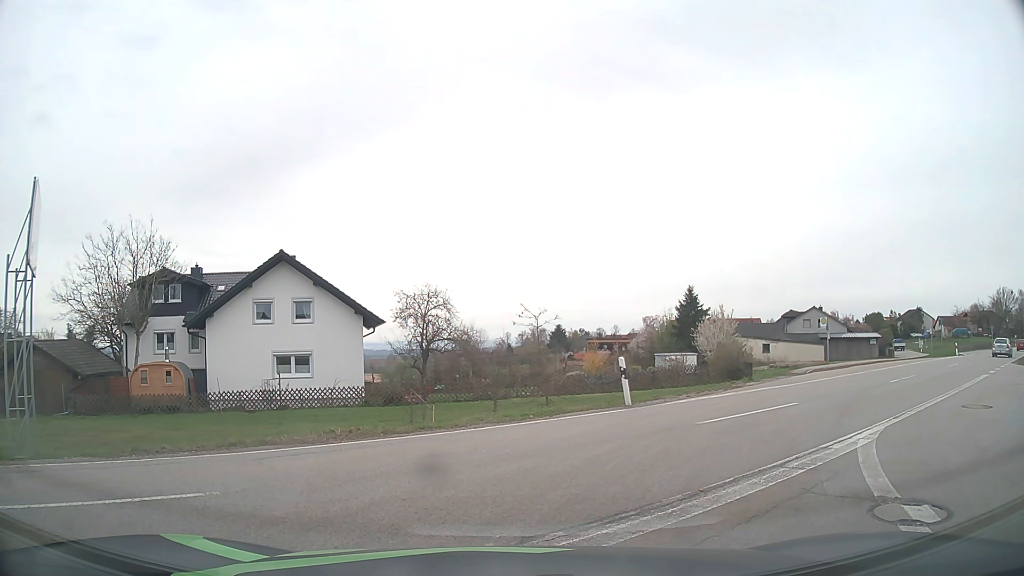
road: secondary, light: Day
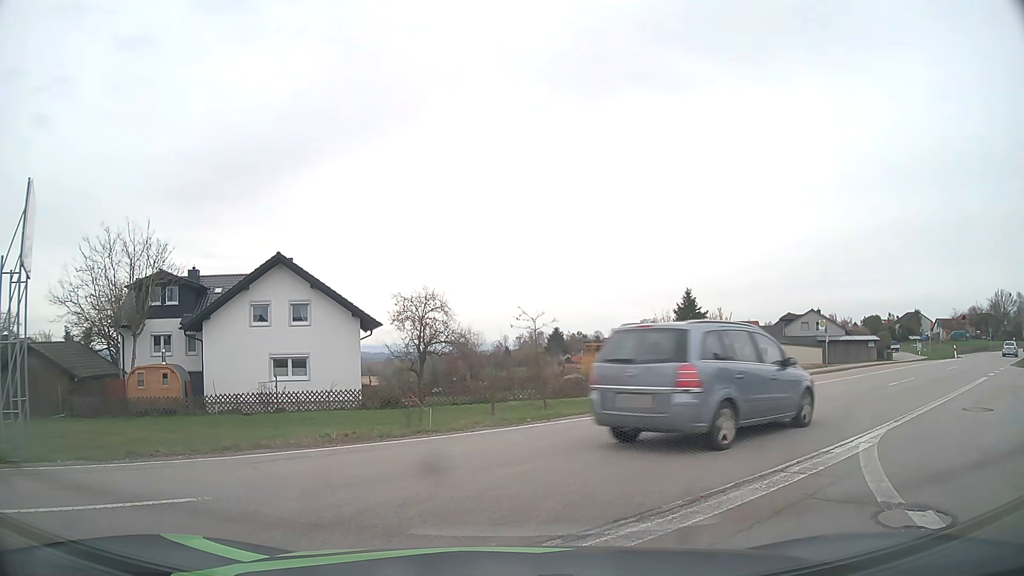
(0.0, +0.1) m; 0°
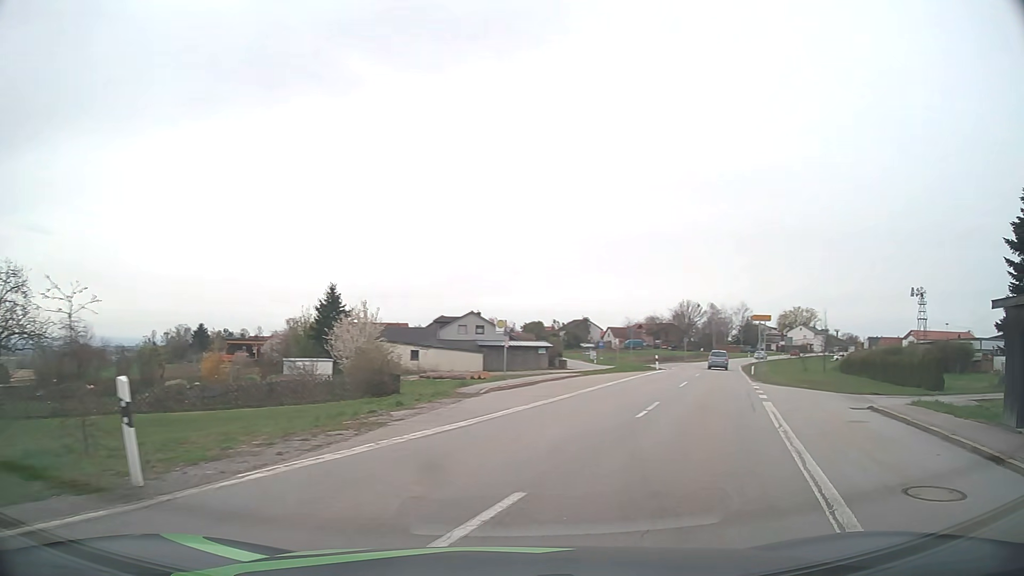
(+2.0, +8.8) m; +29°
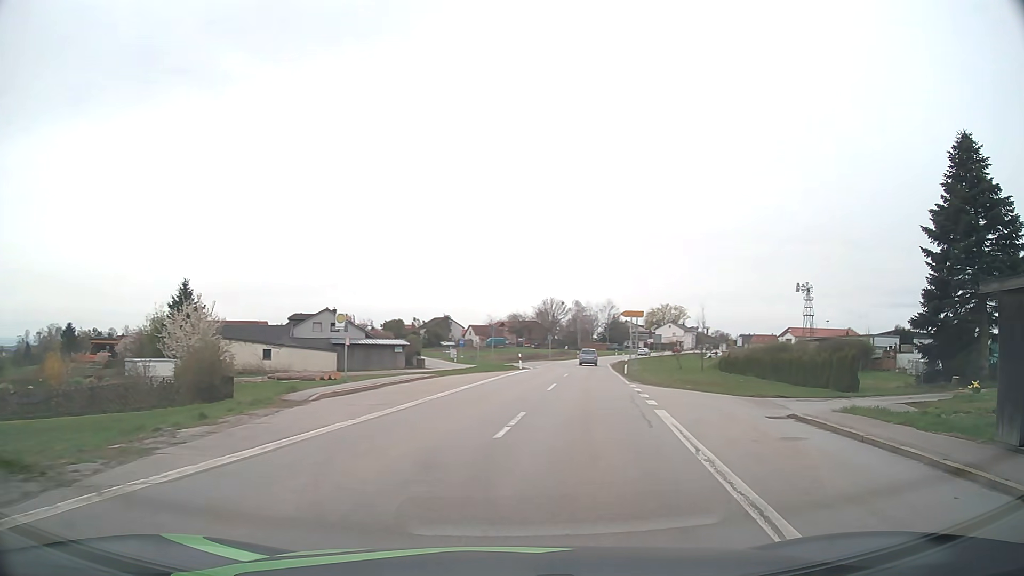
(+0.4, +3.8) m; +12°
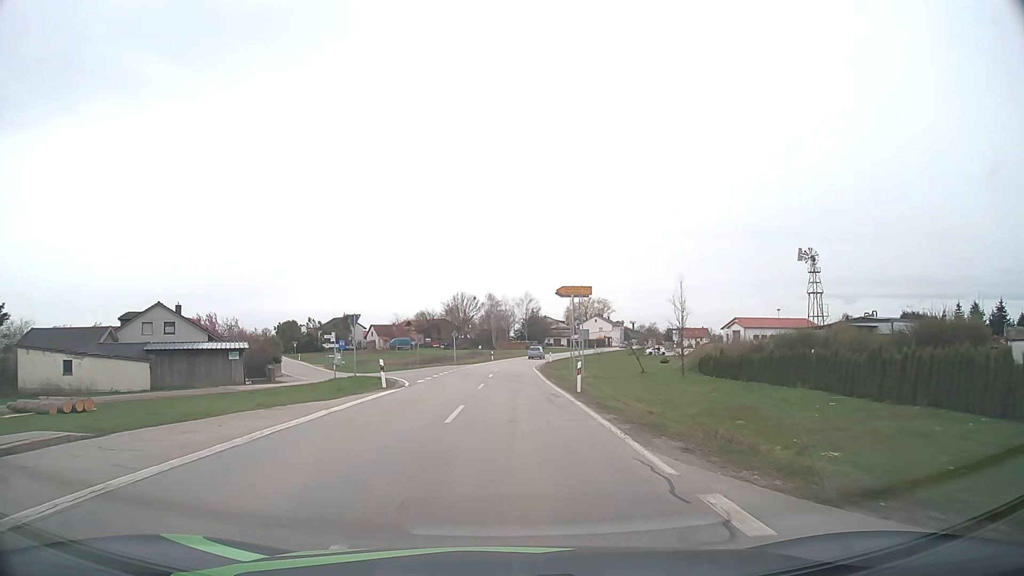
(+2.7, +22.1) m; +8°
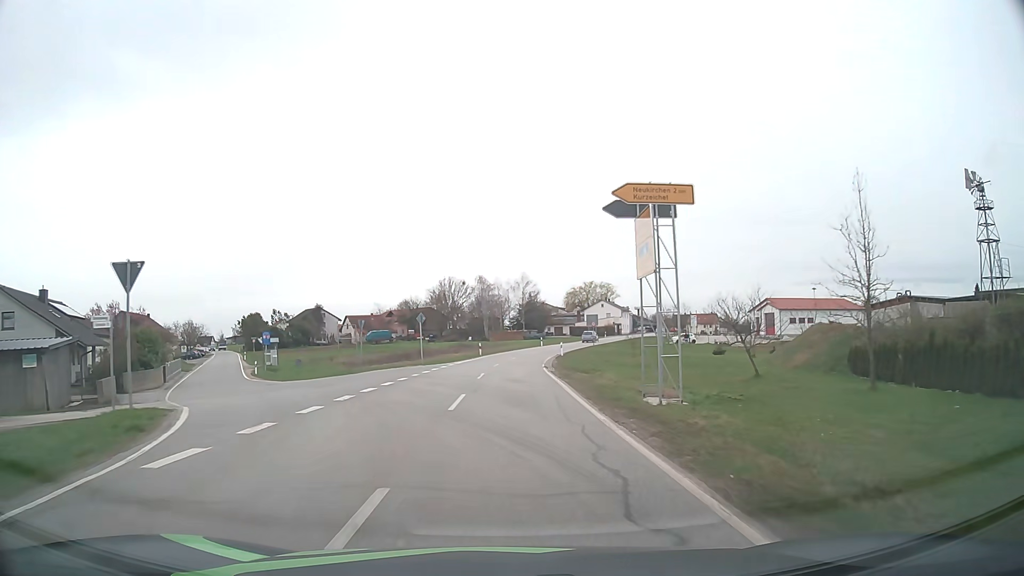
(+0.1, +22.8) m; +1°
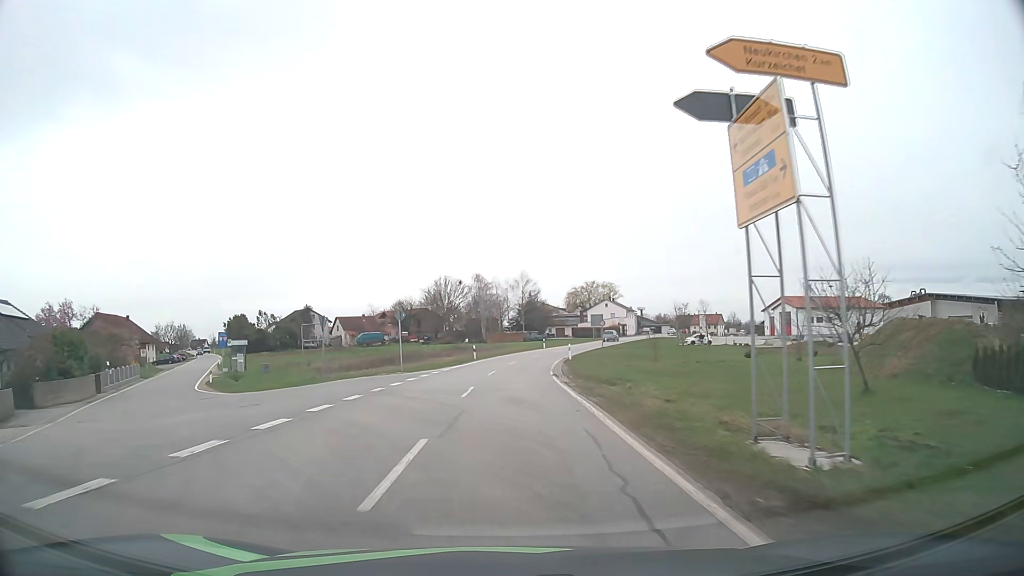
(0.0, +8.3) m; 0°
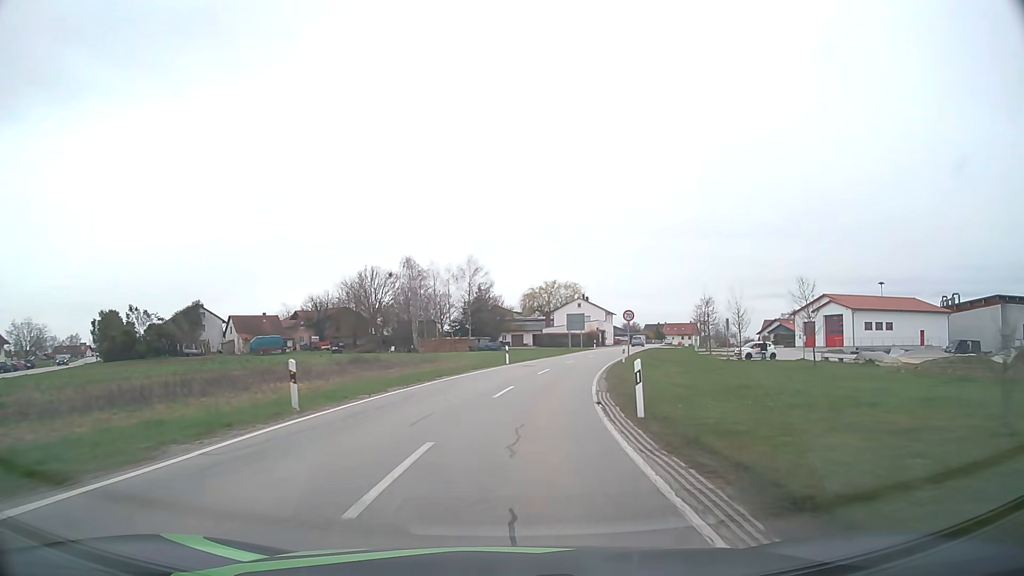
(+0.7, +35.5) m; +4°
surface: asphalt
(0, +10) (+1, +20) (+2, +30) (+4, +40) (+7, +49) (+9, +59) (+11, +69) (+14, +78) (+17, +88) (+20, +98) m
